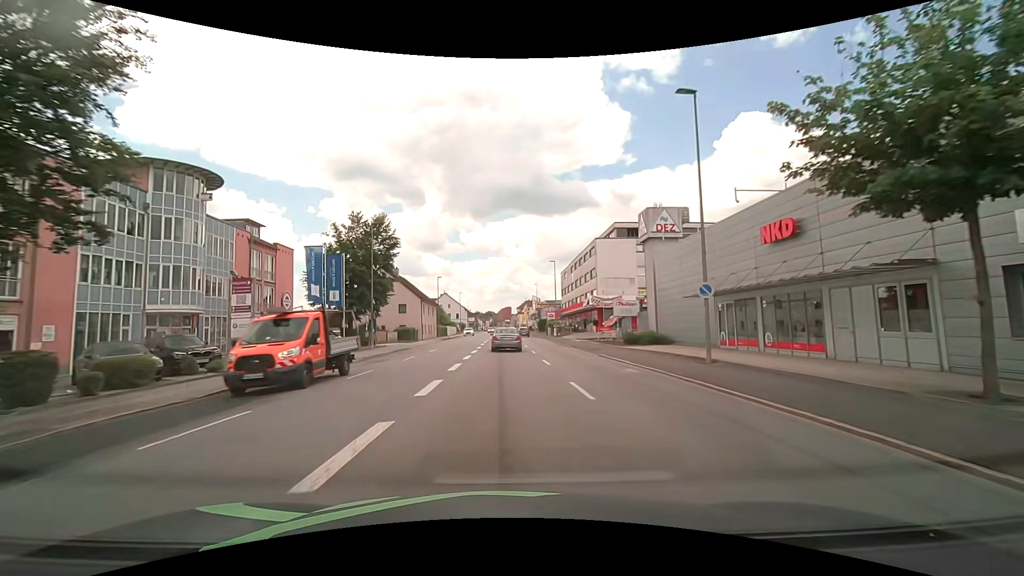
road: tertiary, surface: asphalt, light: Day
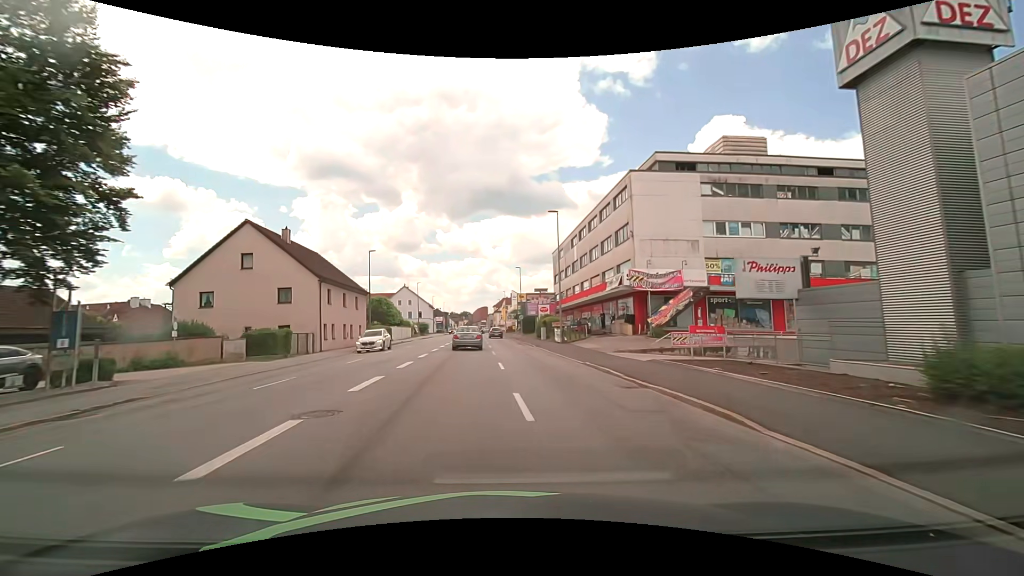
(+0.8, +29.5) m; +2°
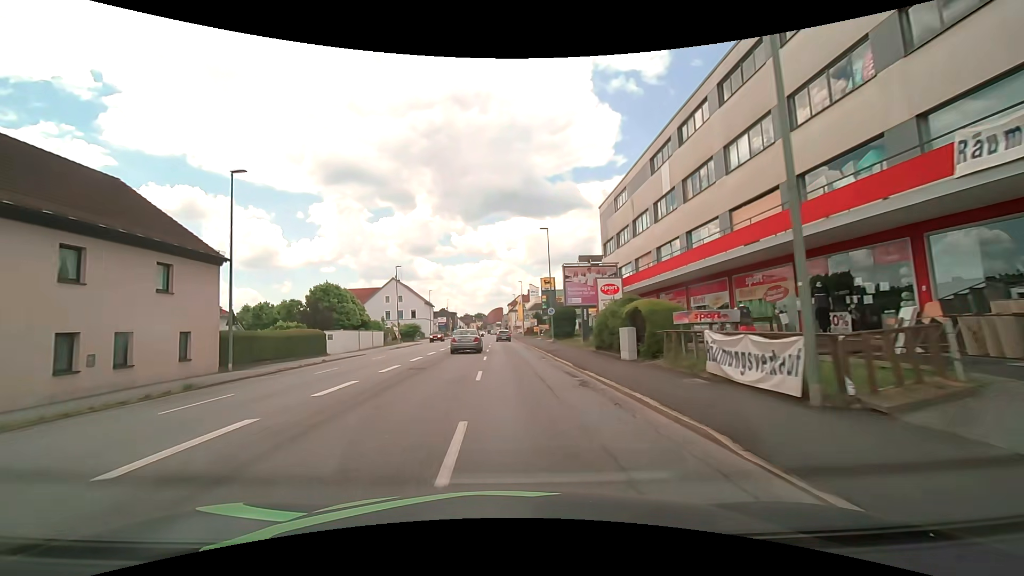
(-0.1, +30.0) m; -1°
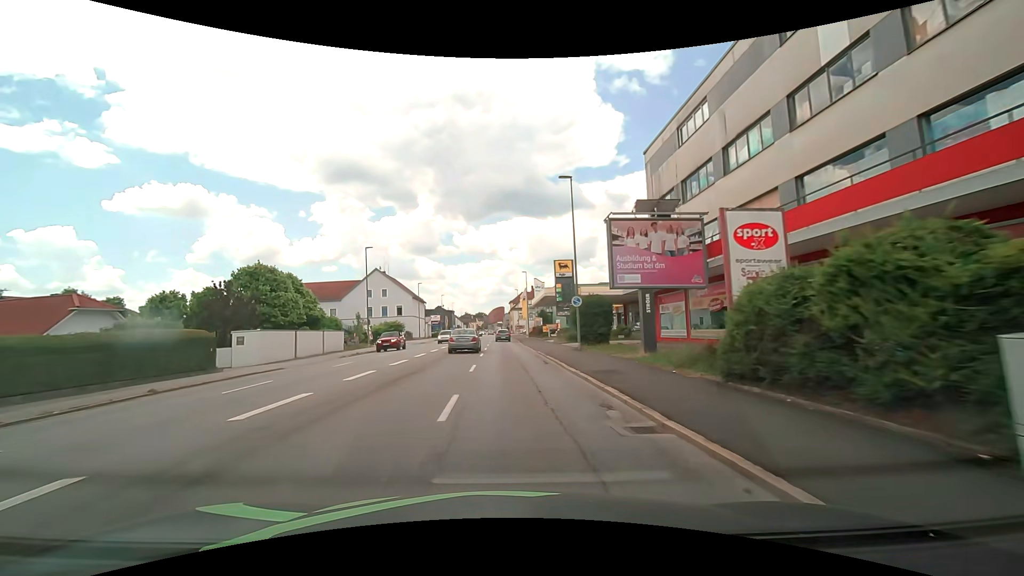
(-0.1, +15.1) m; -1°
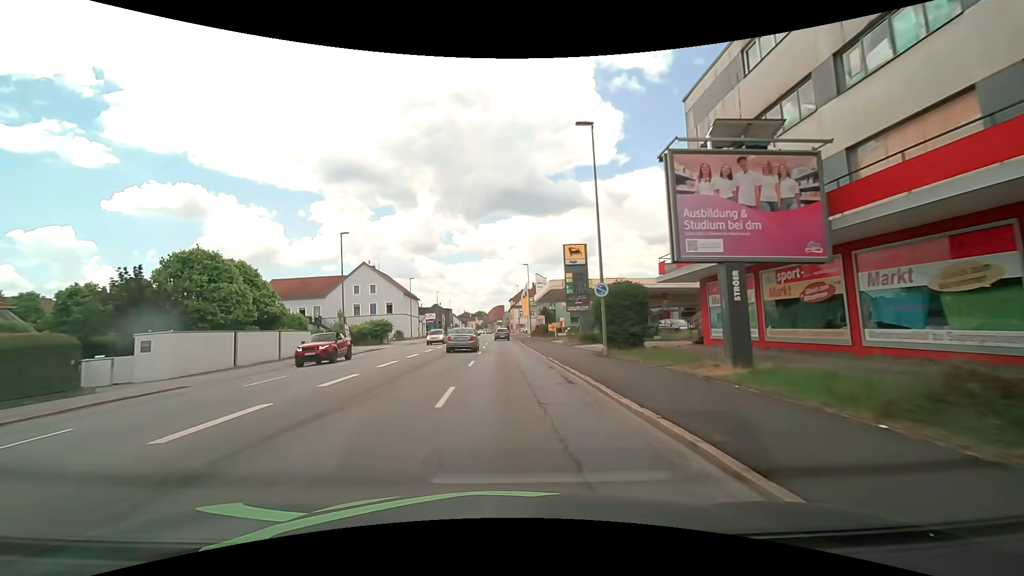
(0.0, +7.6) m; -1°
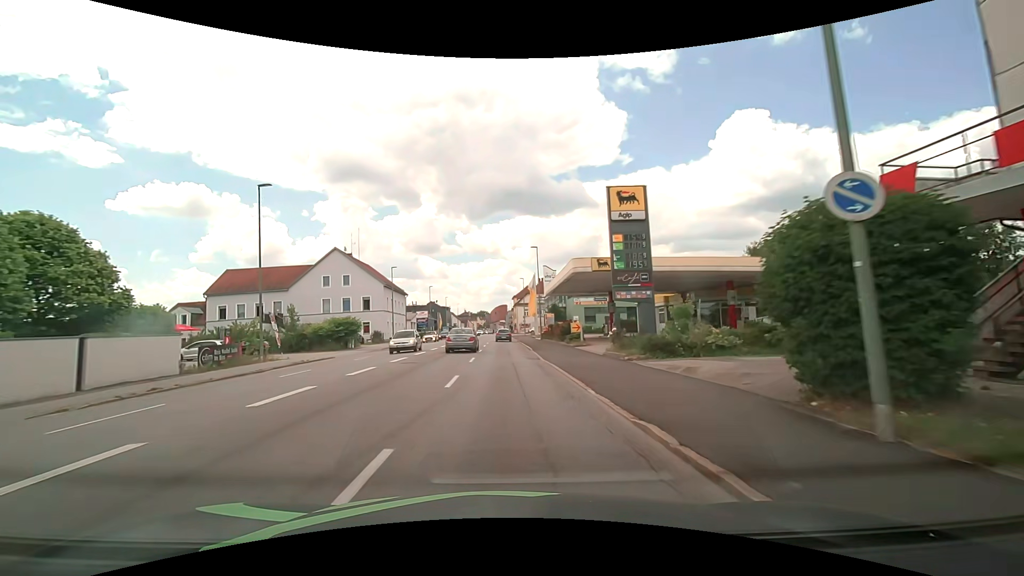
(+0.3, +15.2) m; +1°
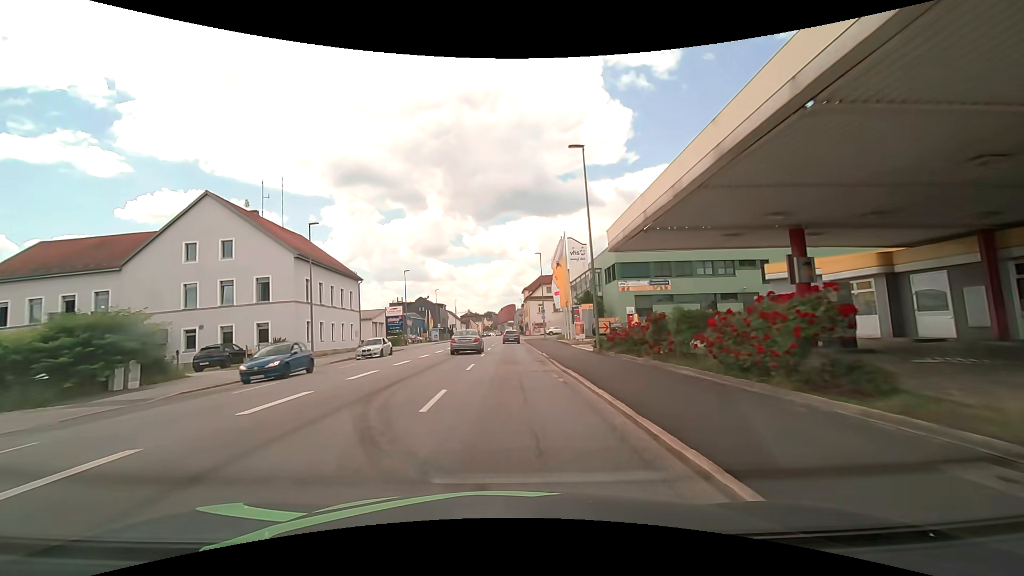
(-0.3, +30.5) m; -1°
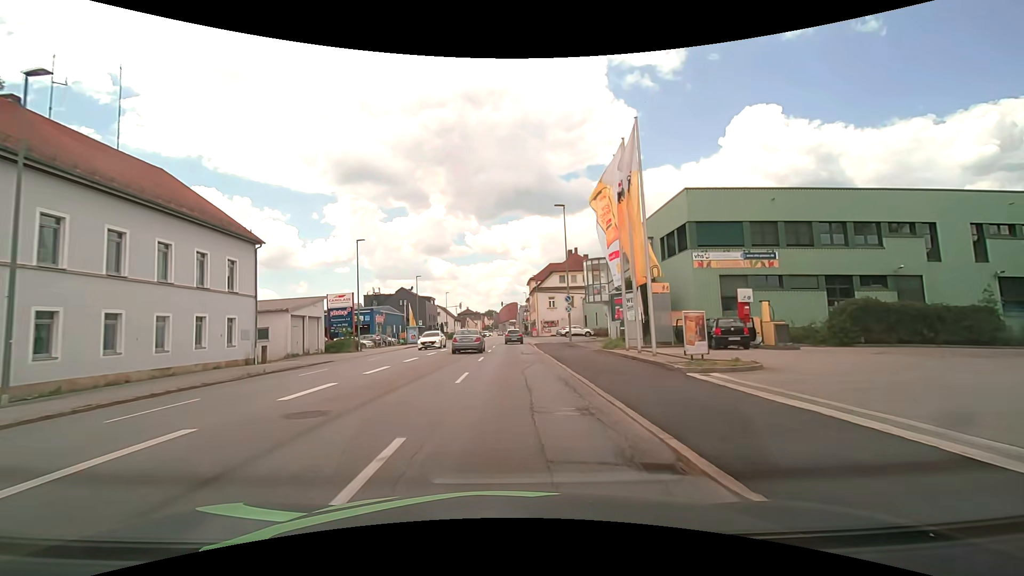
(-0.1, +22.8) m; 0°
(0, +10) (0, +20) (0, +30) (0, +40) (0, +50) (0, +60) (0, +70) (0, +80) (0, +90) (0, +100) m
